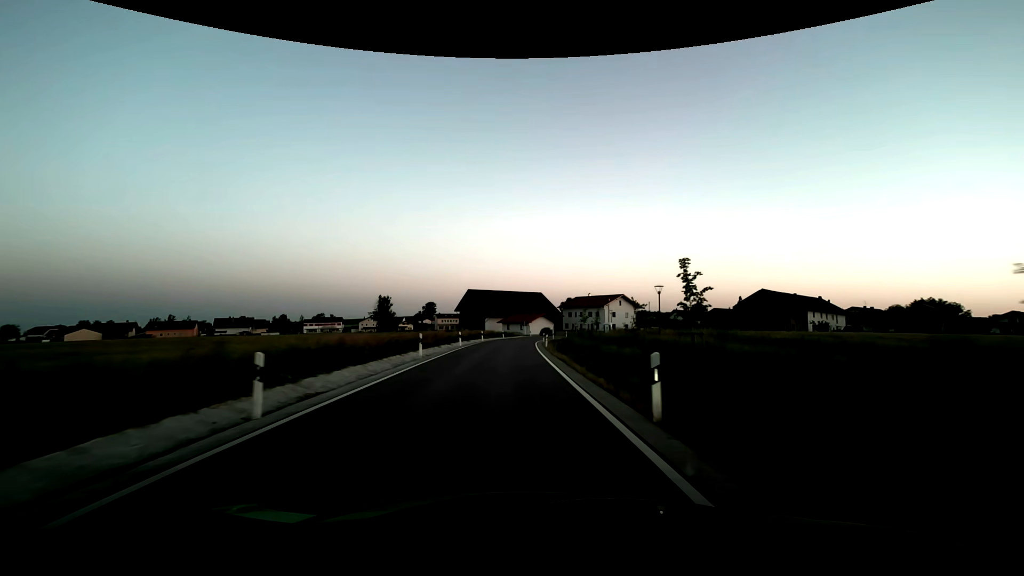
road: secondary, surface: asphalt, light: Dusk
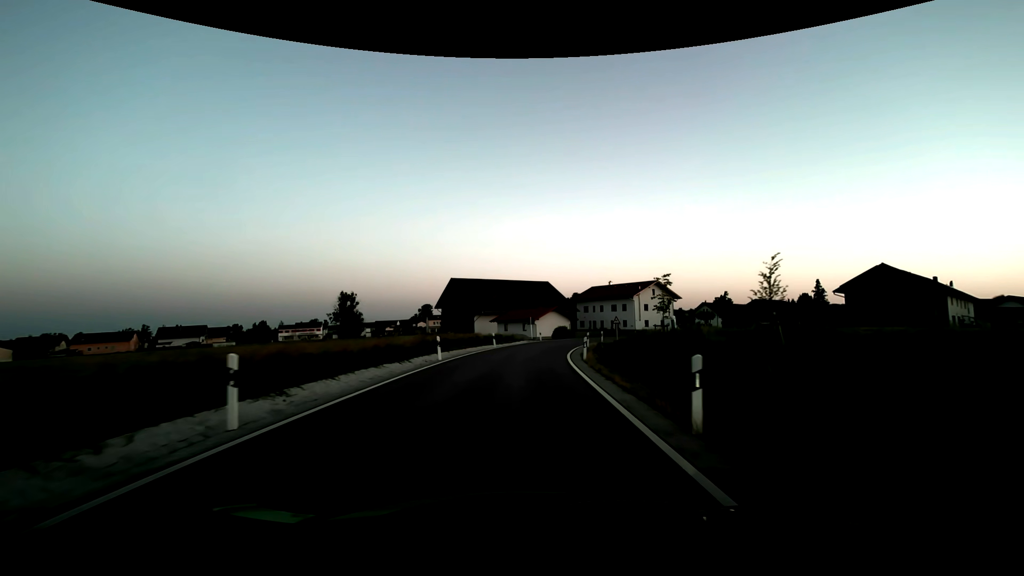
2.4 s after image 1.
(-0.6, +31.2) m; -1°
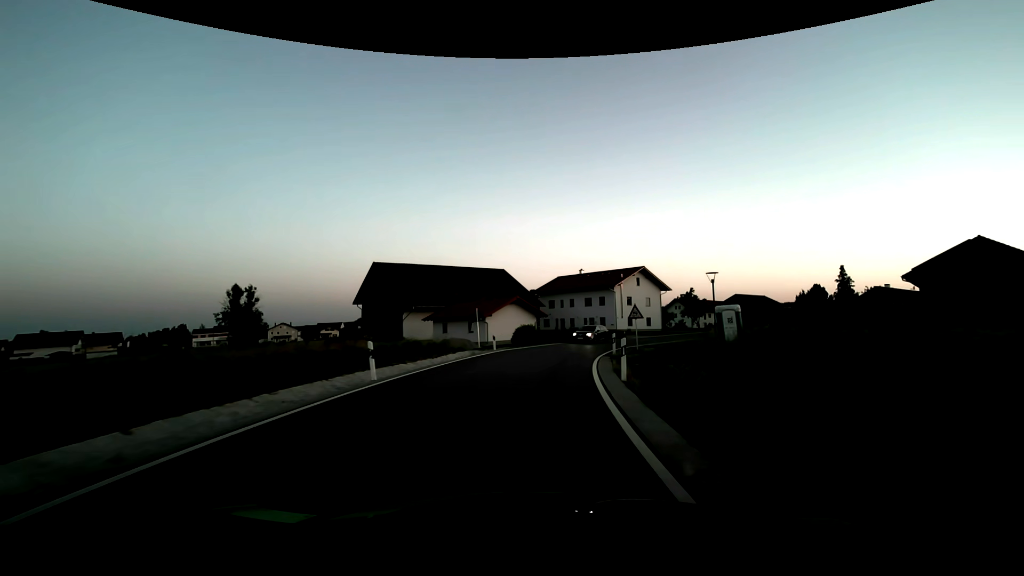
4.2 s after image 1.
(+0.8, +22.7) m; +5°
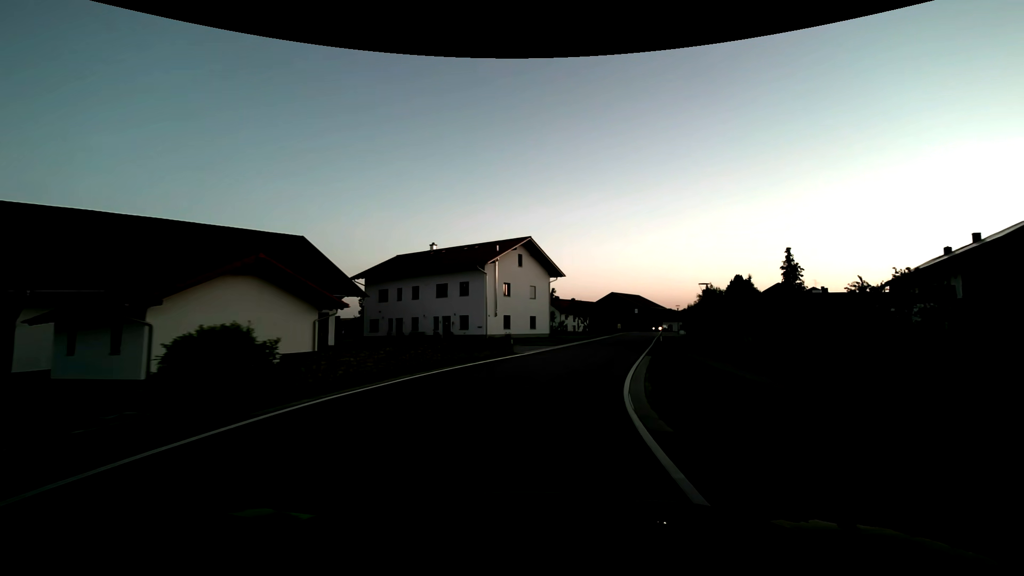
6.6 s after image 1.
(+3.8, +29.1) m; +17°
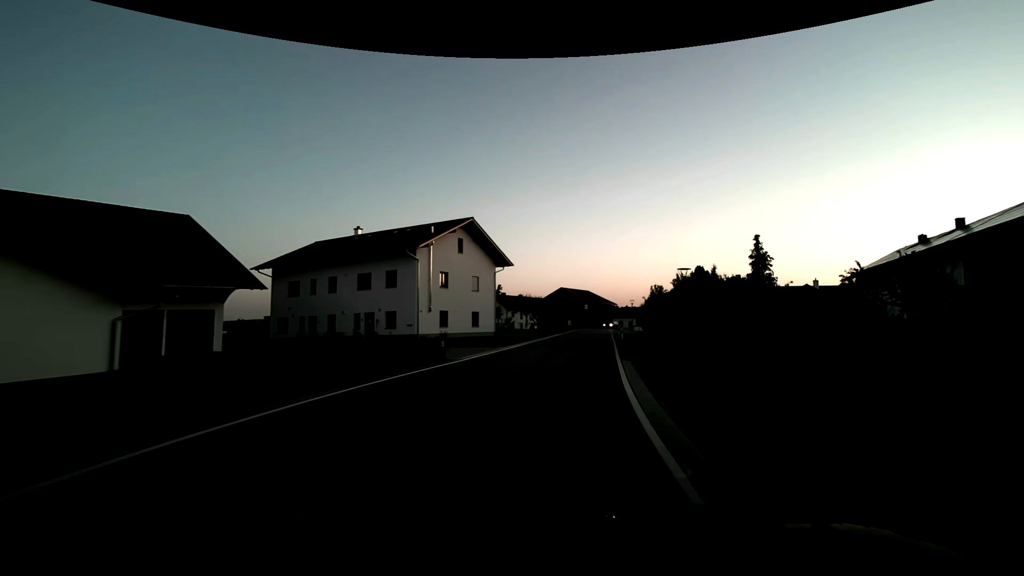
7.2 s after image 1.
(+0.4, +7.4) m; +5°
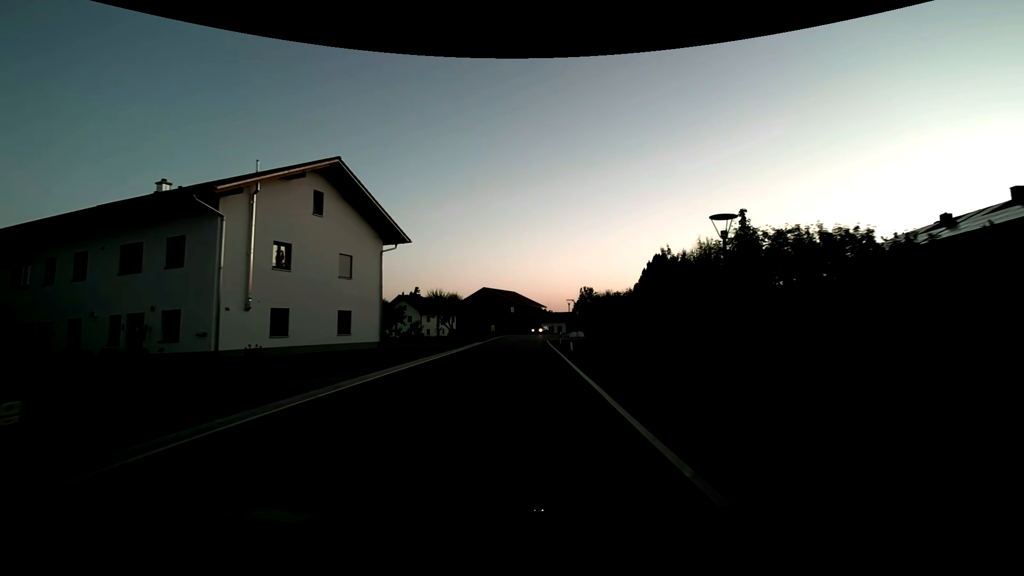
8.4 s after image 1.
(+1.5, +14.8) m; +10°
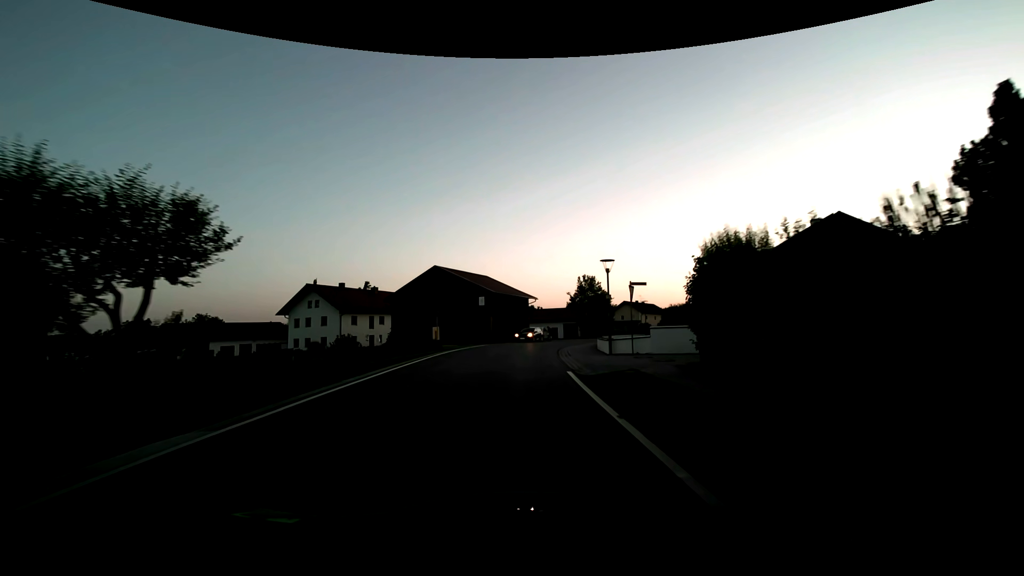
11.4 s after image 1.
(+1.0, +36.5) m; +2°
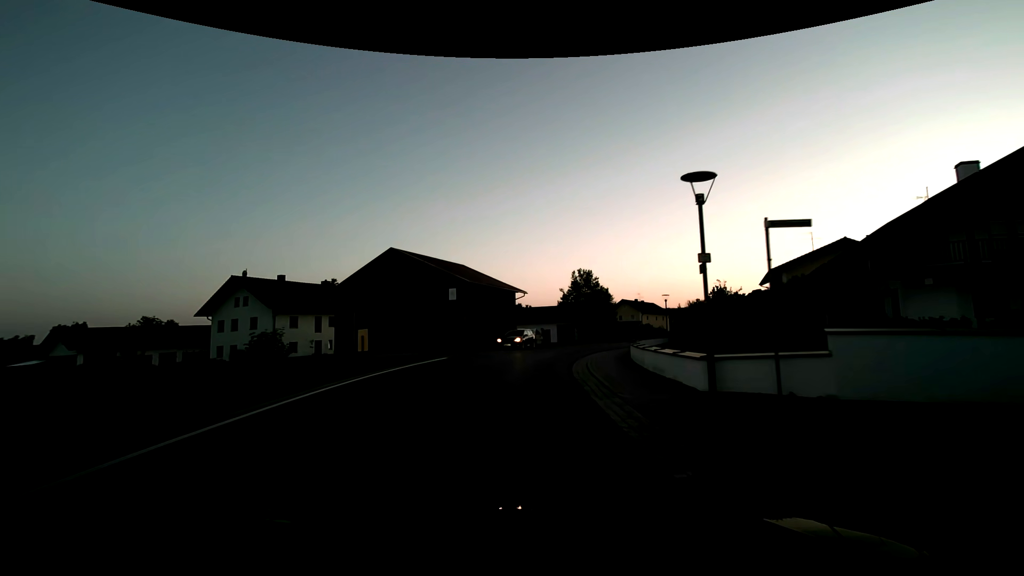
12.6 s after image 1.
(+0.2, +13.8) m; +1°
(0, +10) (+1, +20) (+3, +30) (+6, +39) (+10, +48) (+14, +58) (+18, +67) (+21, +76) (+22, +86) (+21, +96) m
